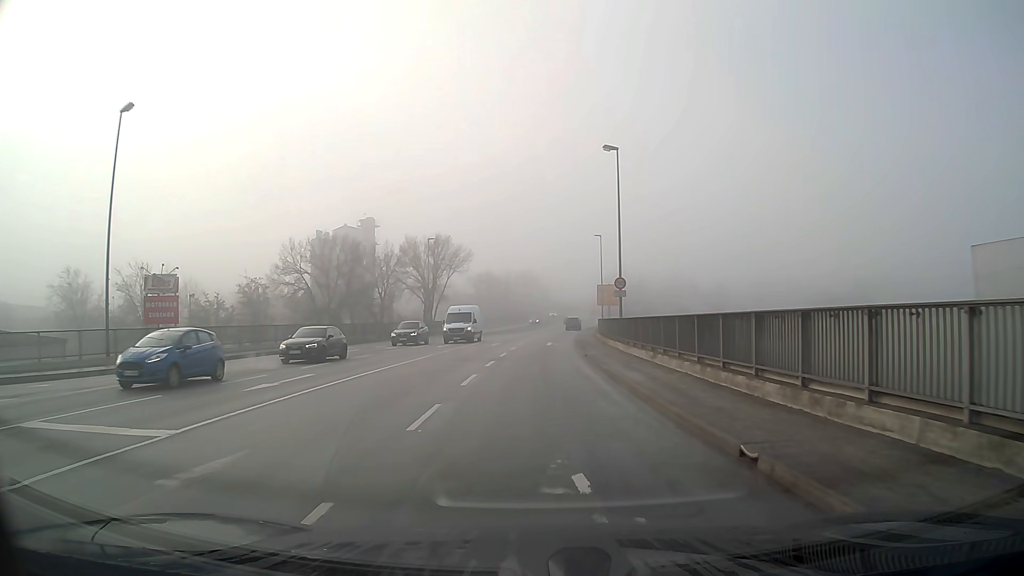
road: primary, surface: asphalt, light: Day
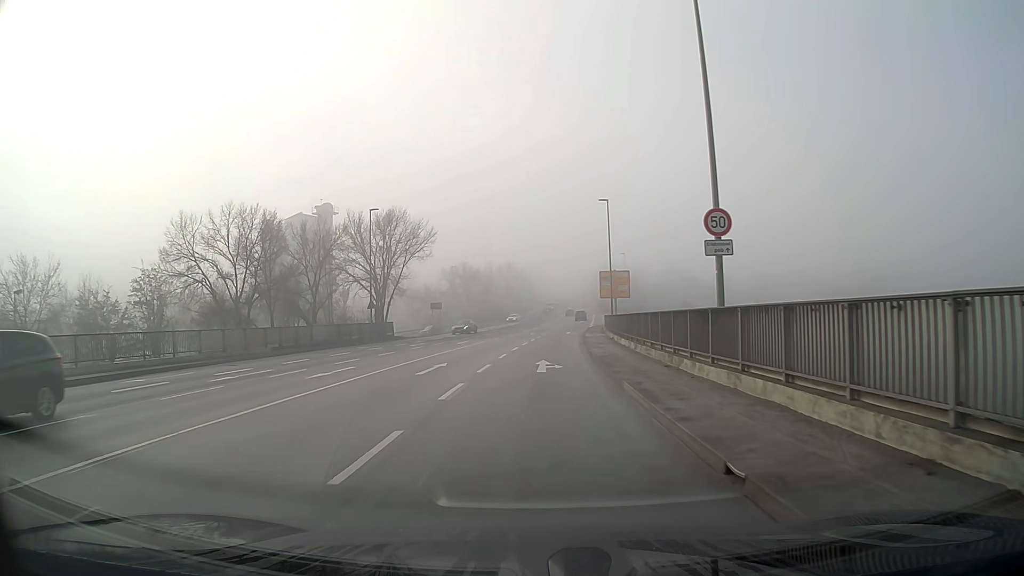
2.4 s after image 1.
(+0.2, +20.7) m; +1°
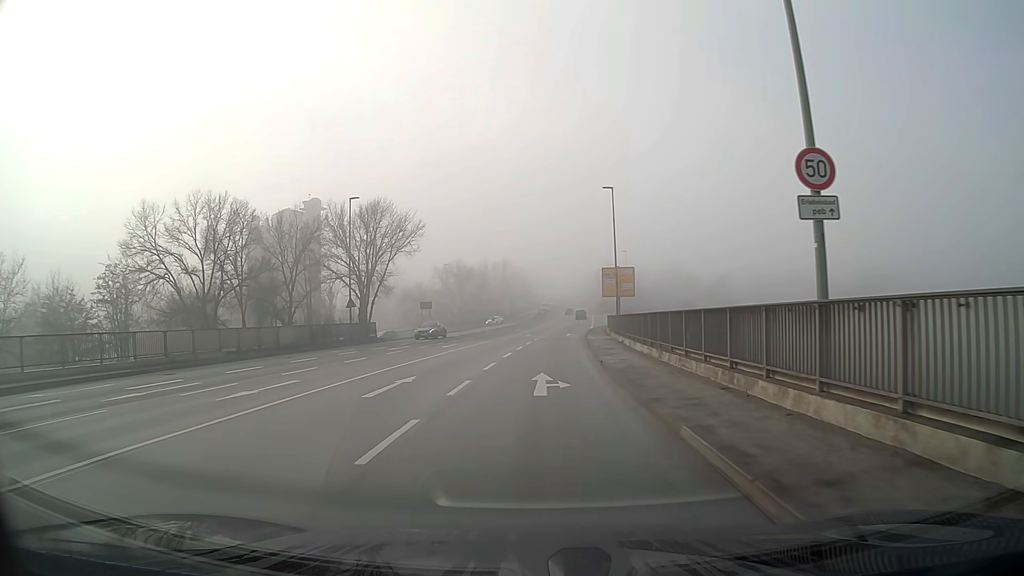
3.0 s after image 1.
(0.0, +5.3) m; 0°
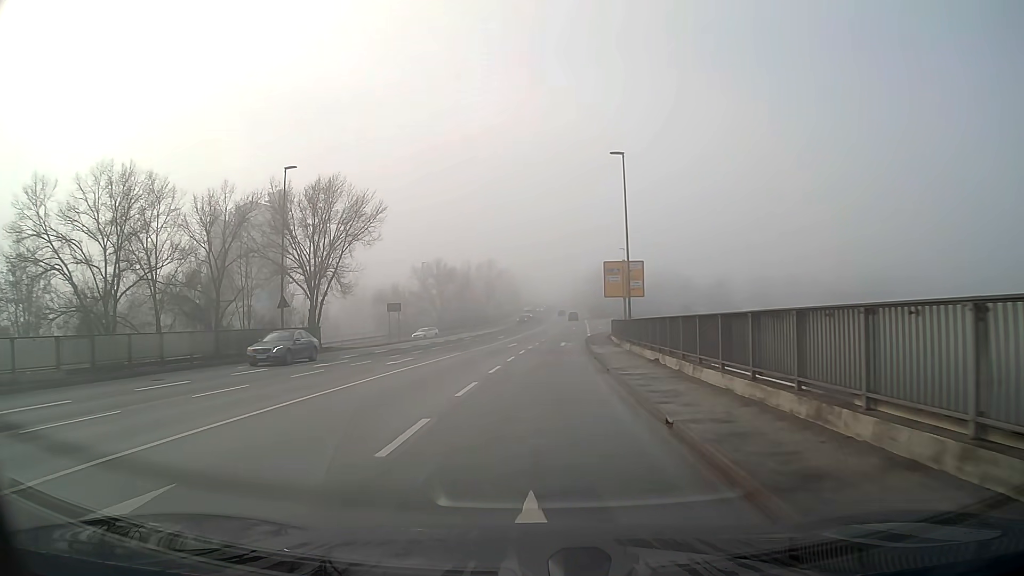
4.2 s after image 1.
(+0.1, +11.6) m; +1°
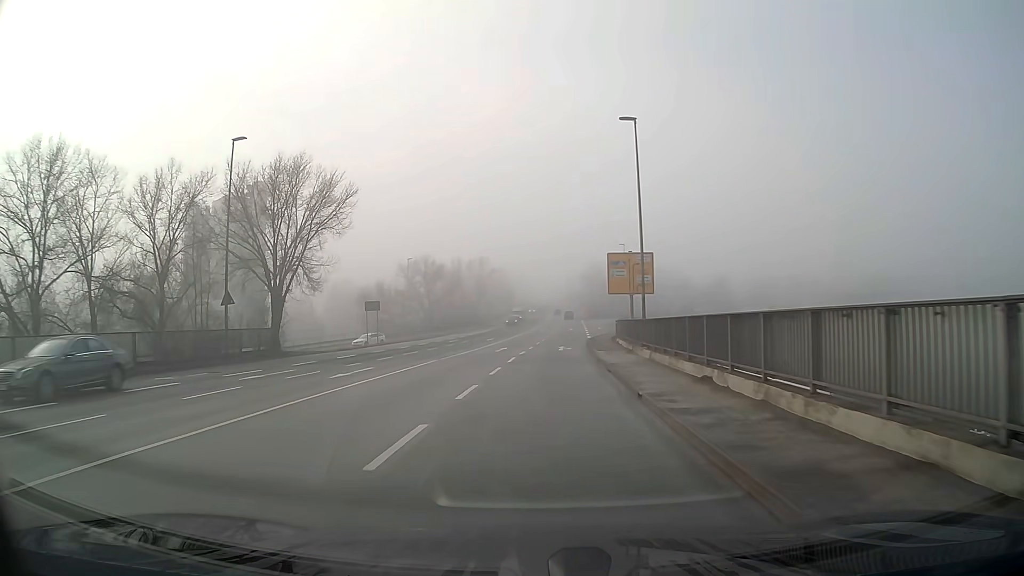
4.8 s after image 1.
(0.0, +6.6) m; +1°
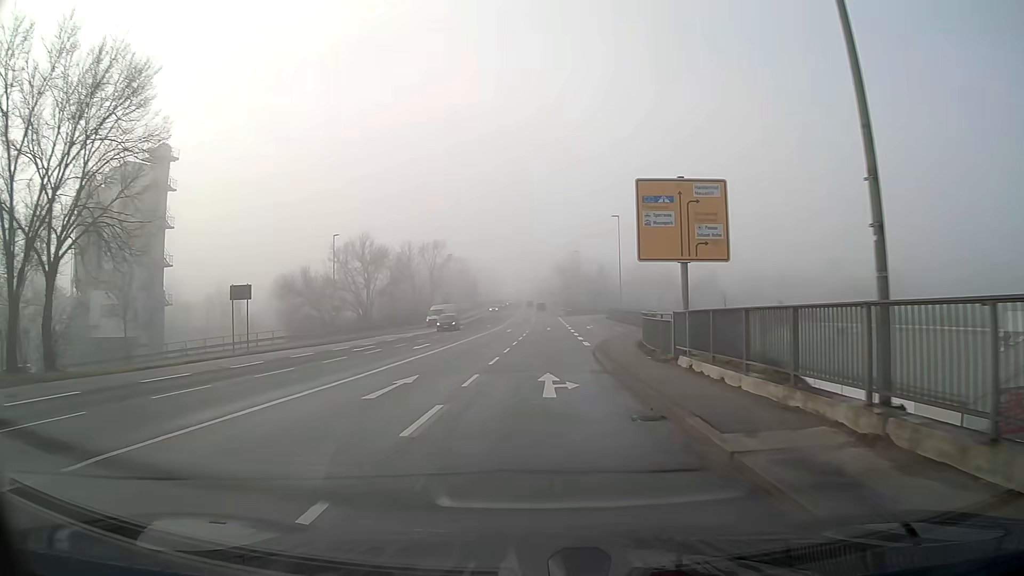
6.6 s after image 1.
(+0.5, +22.5) m; +3°
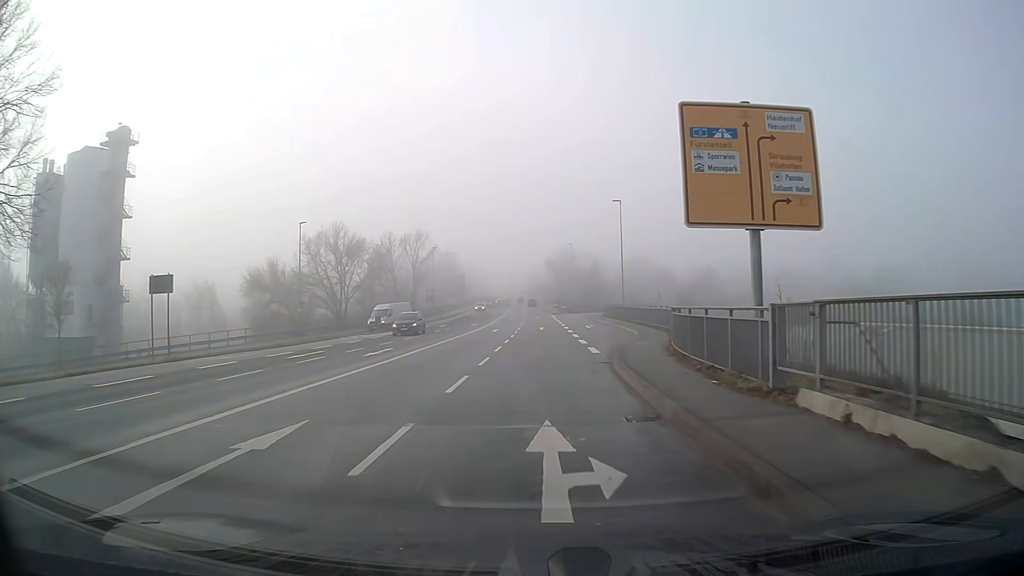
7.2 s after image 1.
(0.0, +8.0) m; 0°
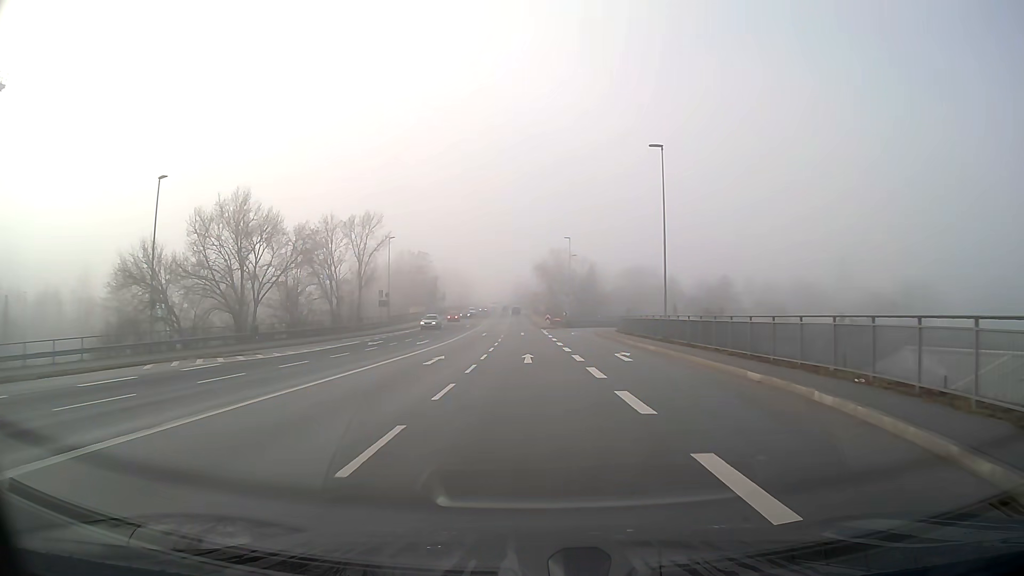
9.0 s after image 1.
(+0.3, +24.1) m; +1°
(0, +10) (0, +20) (0, +30) (0, +40) (-1, +50) (-1, +60) (-1, +70) (-1, +80) (-2, +90) (-2, +100) m
